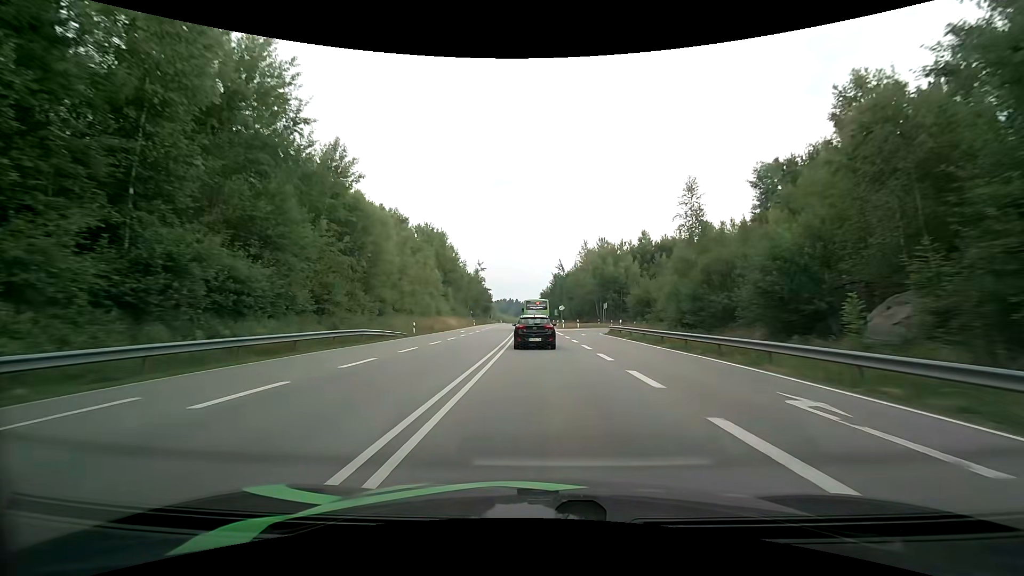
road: primary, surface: asphalt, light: Day
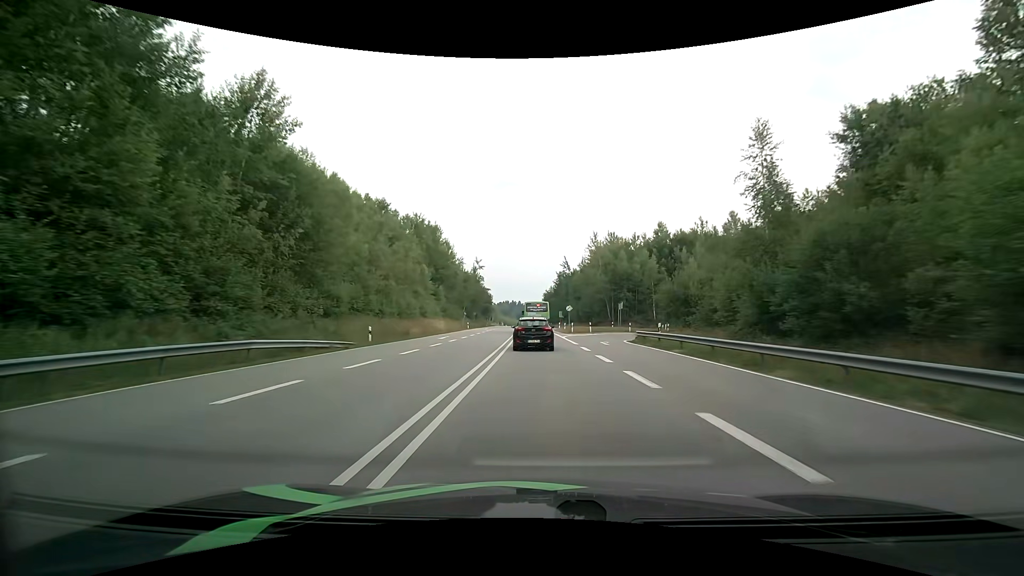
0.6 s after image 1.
(0.0, +11.6) m; 0°
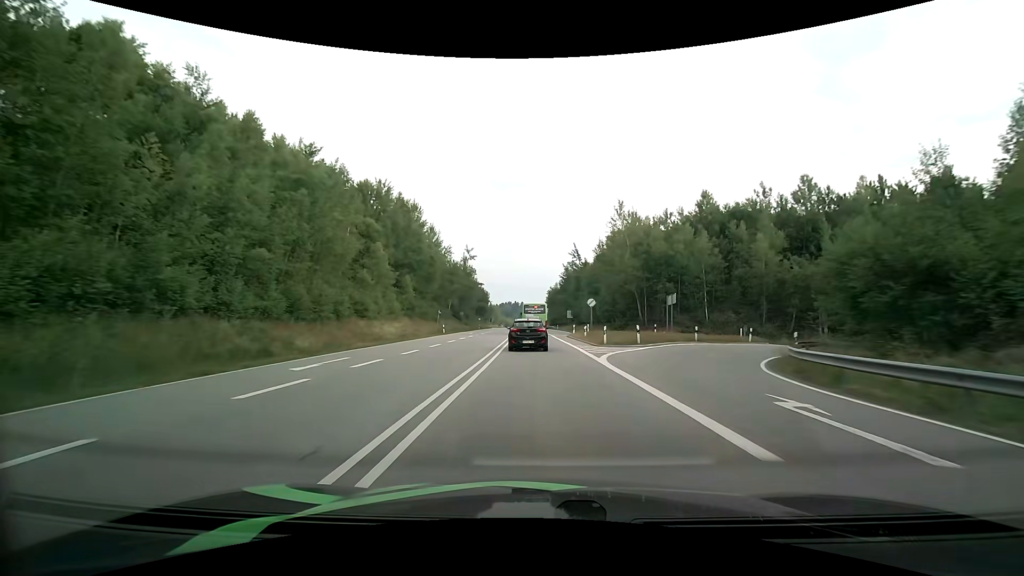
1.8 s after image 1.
(-0.1, +23.3) m; 0°
(0, +10) (0, +20) (0, +30) (0, +40) (-1, +50) (-1, +60) (-1, +70) (-1, +80) (-2, +90) (-2, +100) m
